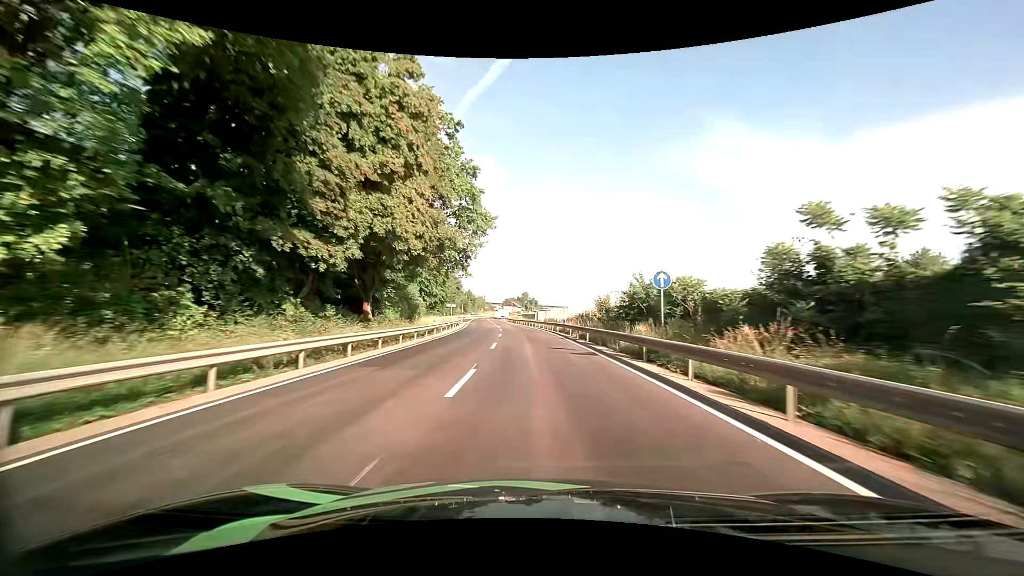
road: primary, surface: asphalt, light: Day
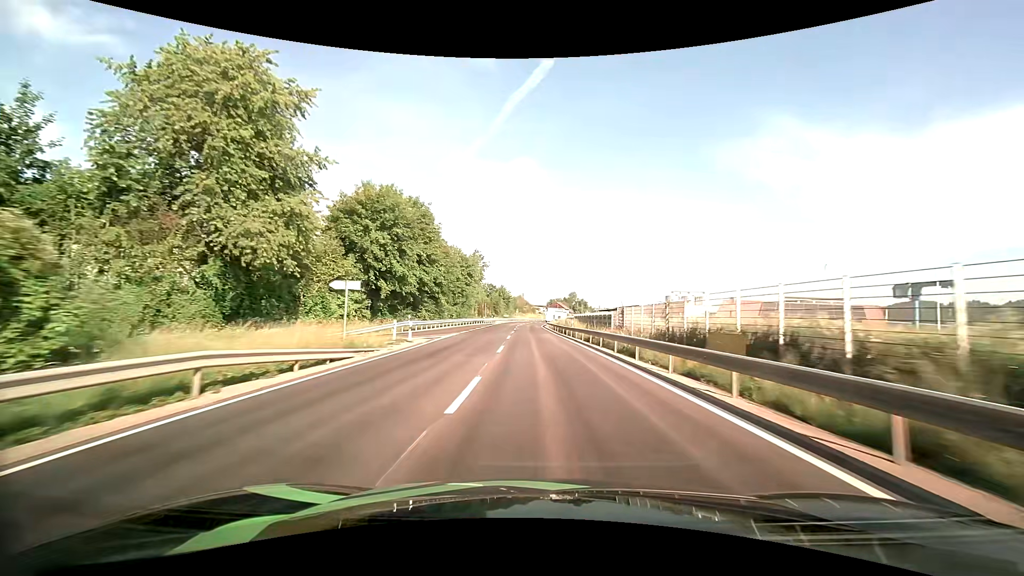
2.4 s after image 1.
(-2.5, +49.7) m; -5°
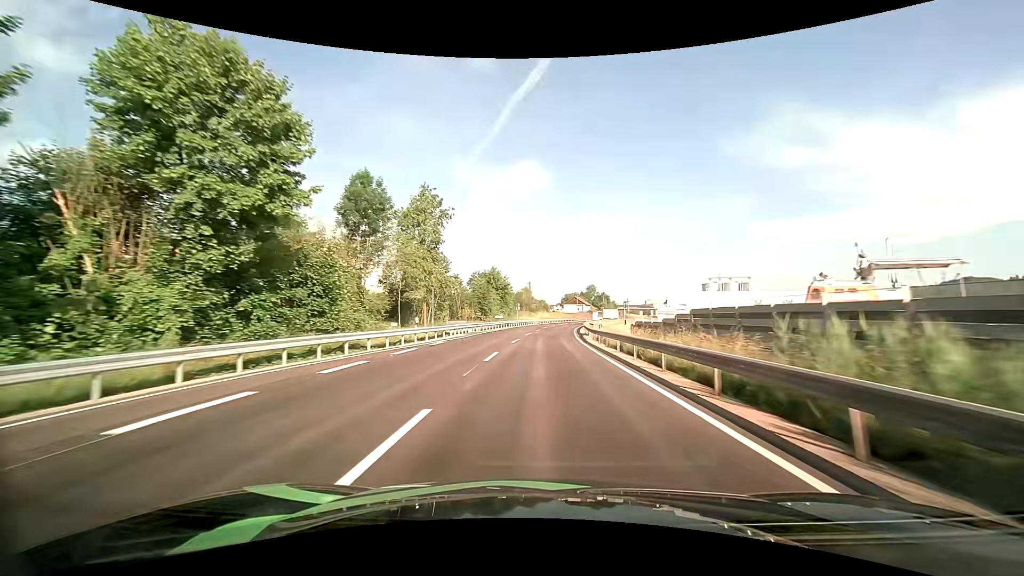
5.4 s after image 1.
(-1.5, +64.3) m; -2°
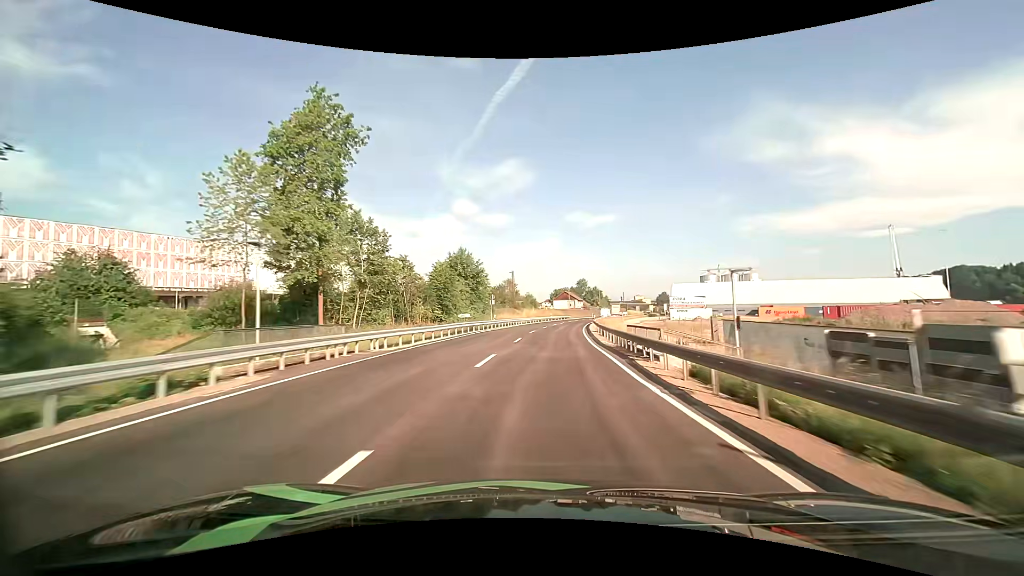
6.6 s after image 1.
(+0.3, +26.3) m; +1°
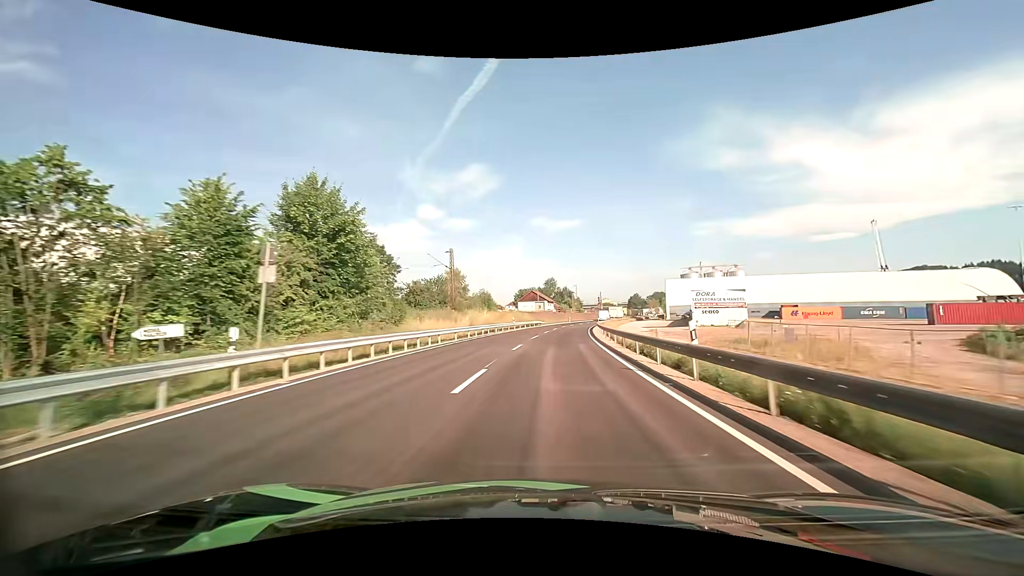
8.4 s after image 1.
(+1.2, +40.1) m; +4°
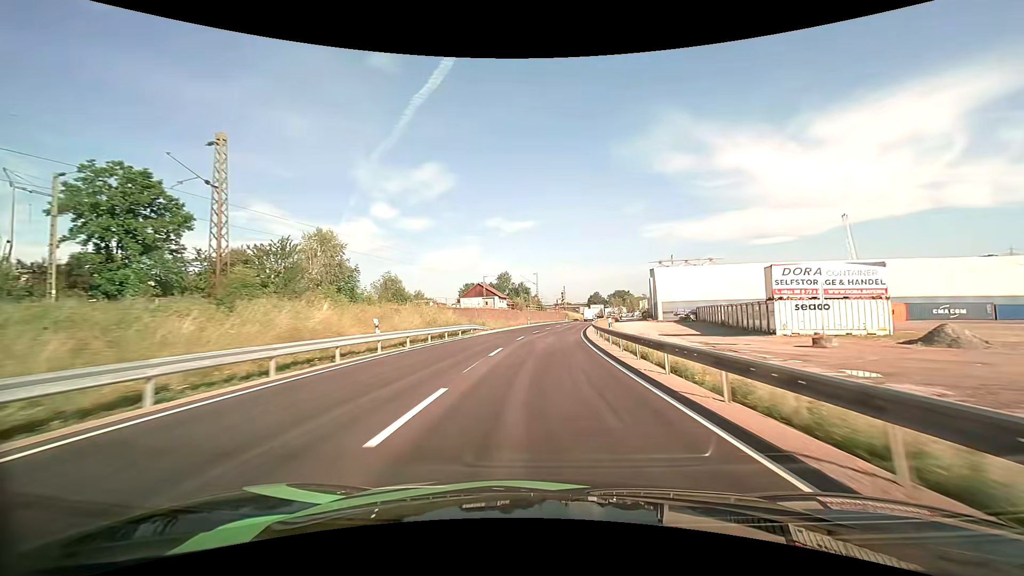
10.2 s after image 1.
(+1.7, +39.5) m; +5°
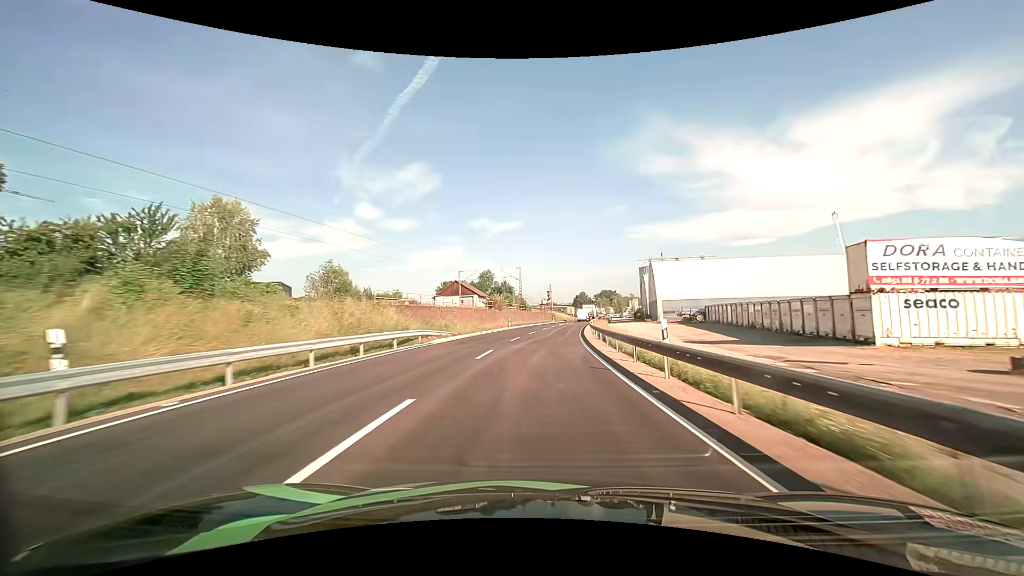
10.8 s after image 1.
(+0.2, +13.2) m; +2°
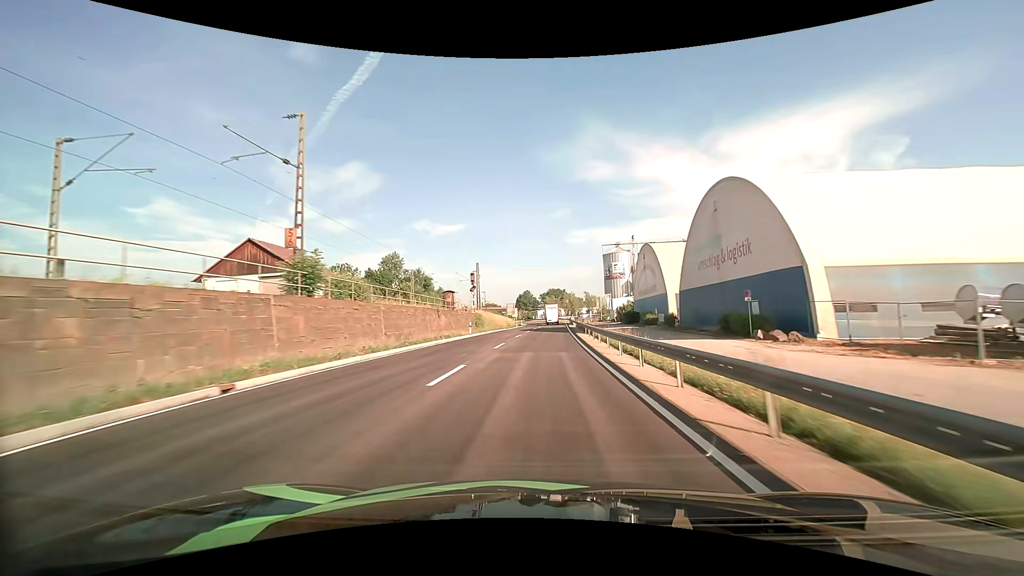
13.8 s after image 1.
(+3.9, +65.9) m; +7°
(0, +10) (0, +20) (0, +30) (+1, +40) (+1, +50) (+1, +60) (+2, +70) (+2, +80) (+2, +90) (+3, +100) m
